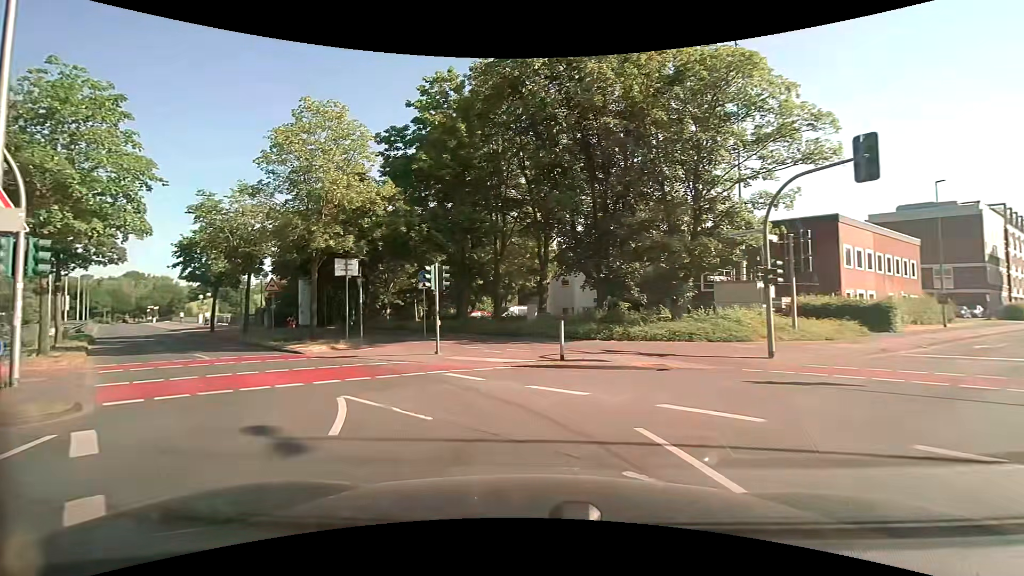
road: primary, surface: asphalt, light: Day
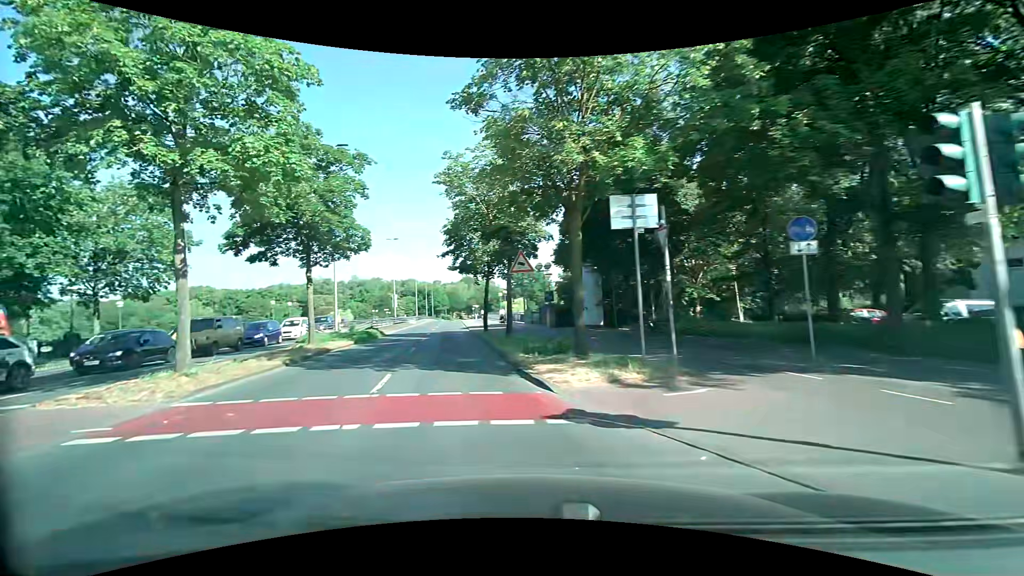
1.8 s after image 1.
(-3.3, +12.0) m; -33°
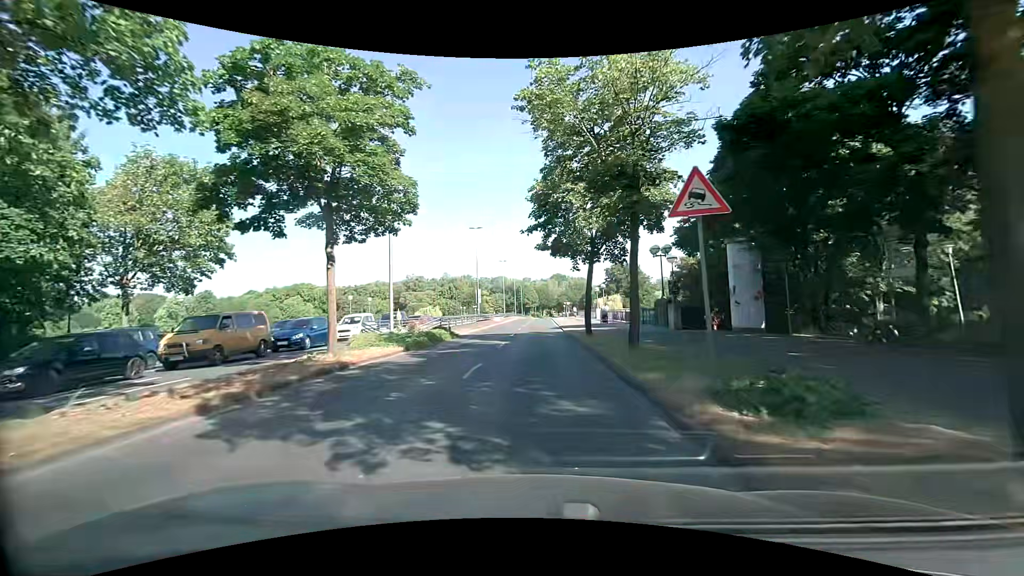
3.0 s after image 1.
(-1.2, +8.7) m; -11°
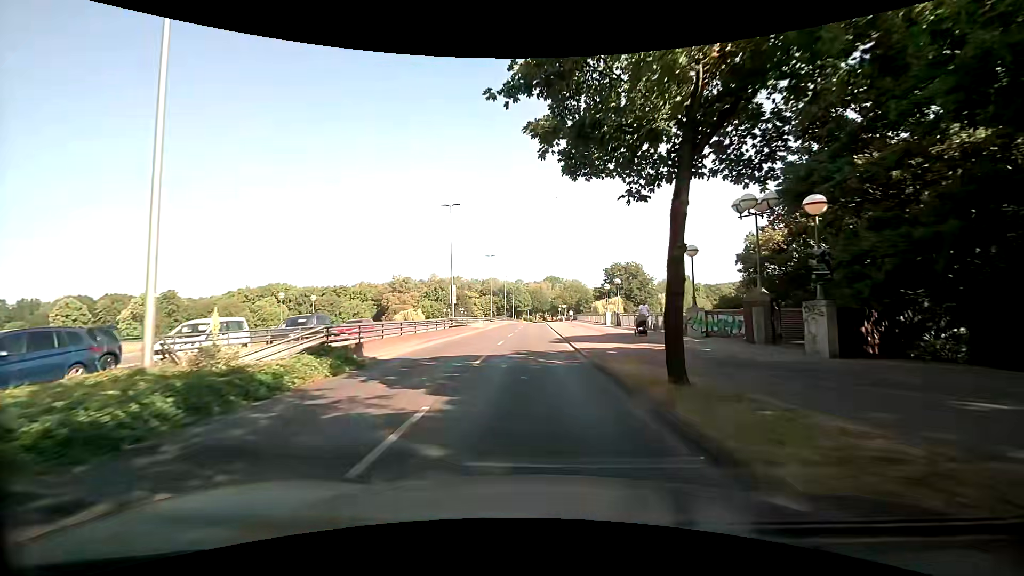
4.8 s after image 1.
(-0.1, +15.2) m; +1°
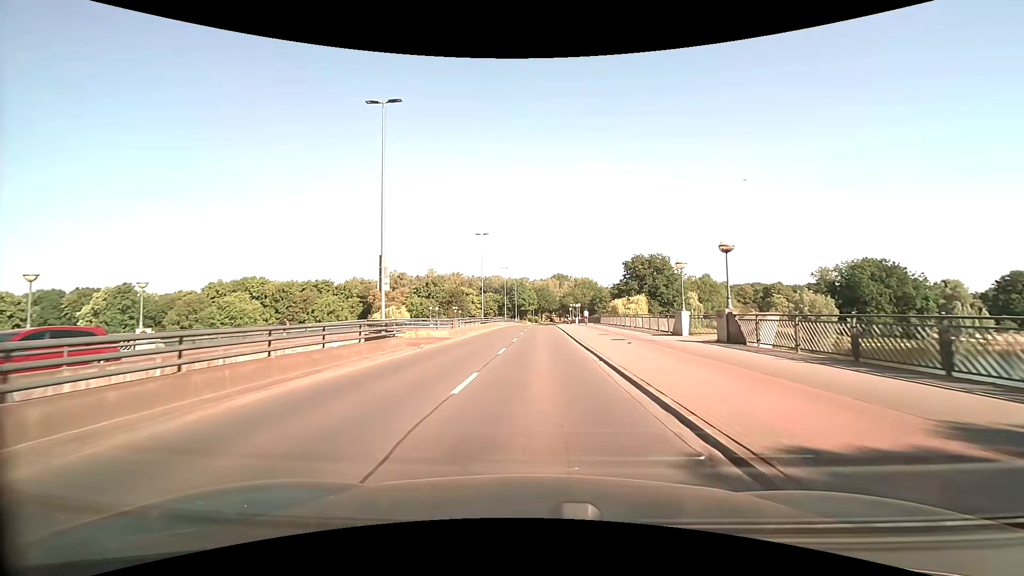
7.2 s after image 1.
(-0.4, +24.1) m; -1°
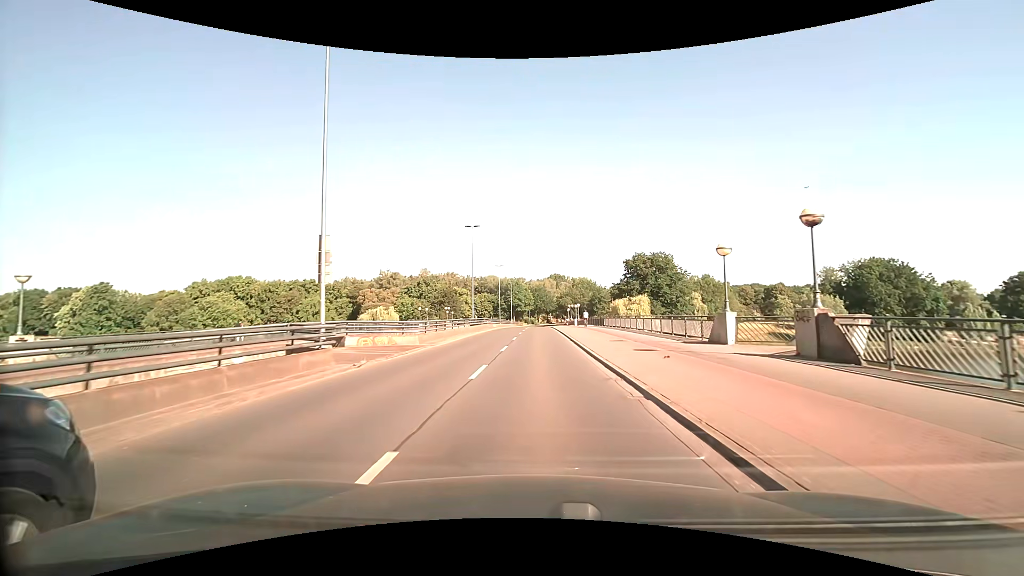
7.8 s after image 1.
(0.0, +6.6) m; 0°
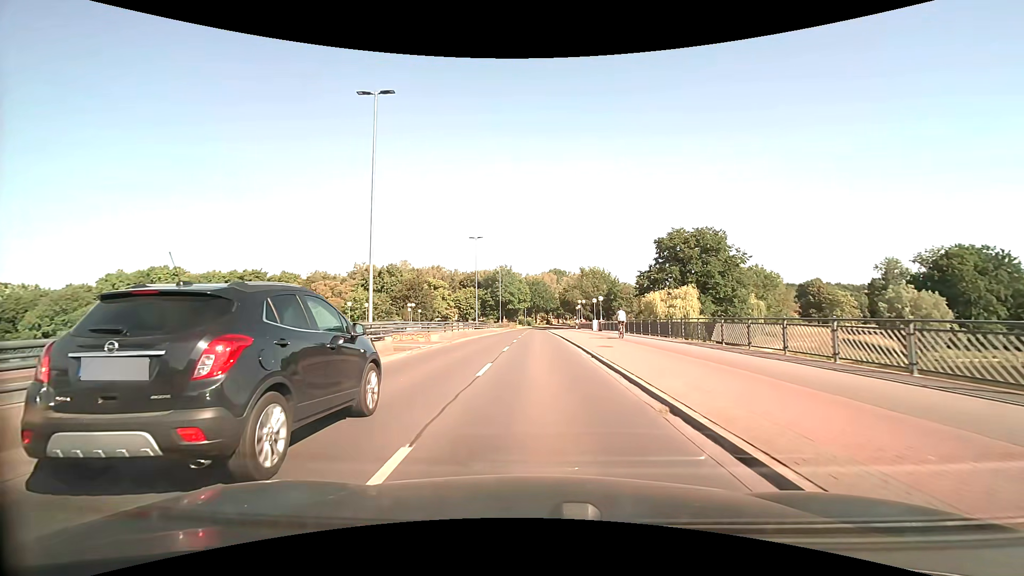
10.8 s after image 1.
(+0.3, +35.9) m; 0°
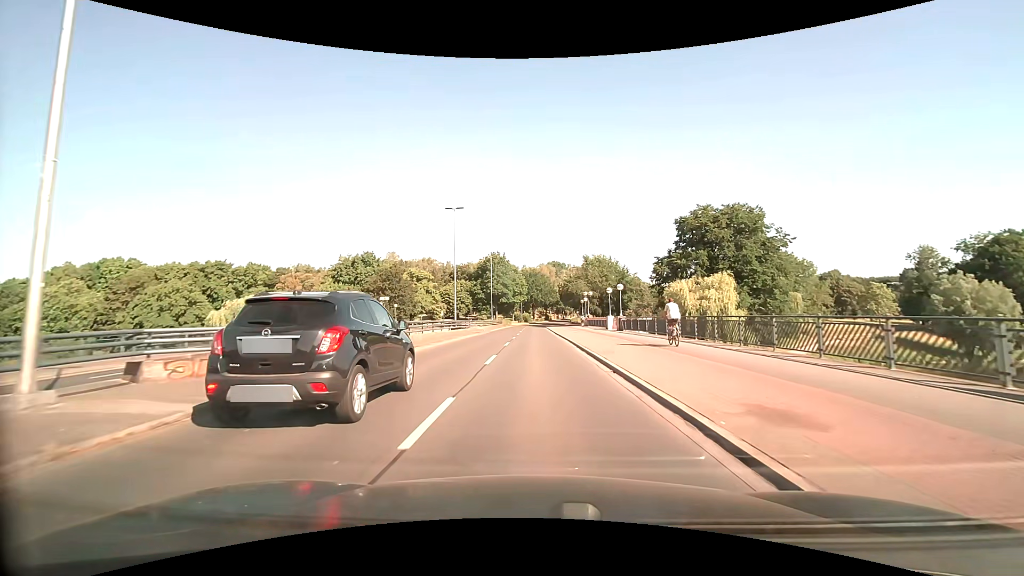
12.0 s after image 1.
(+0.1, +15.3) m; 0°
(0, +10) (0, +20) (0, +30) (0, +40) (0, +50) (0, +60) (0, +70) (0, +80) (0, +90) (+1, +100) m
